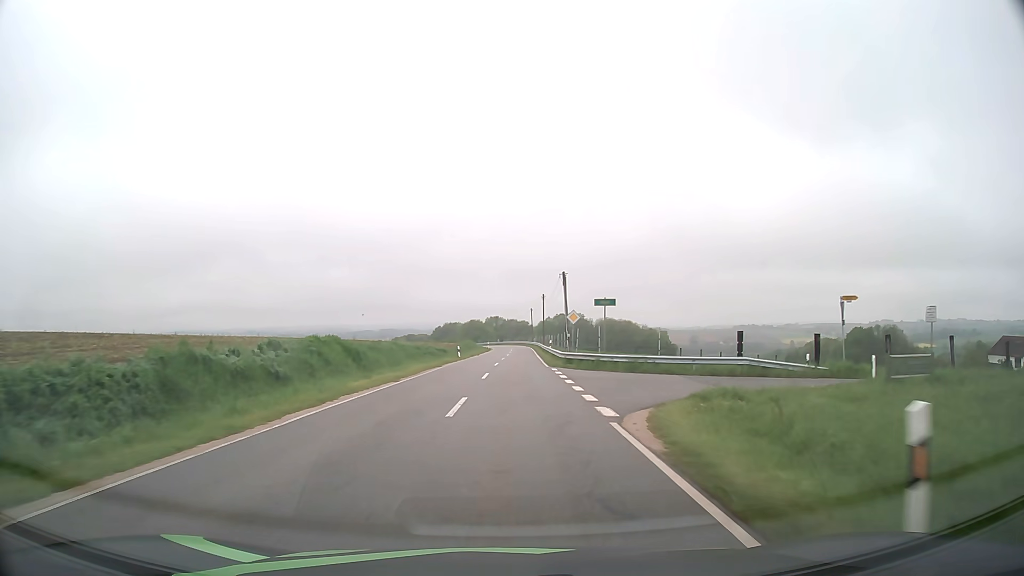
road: tertiary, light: Day
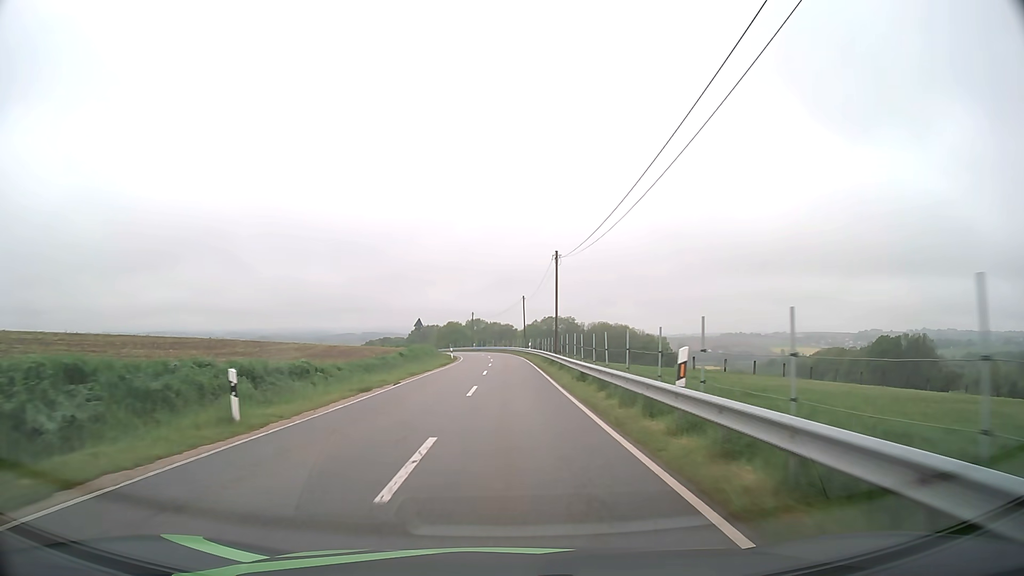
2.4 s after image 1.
(+0.7, +42.5) m; +1°
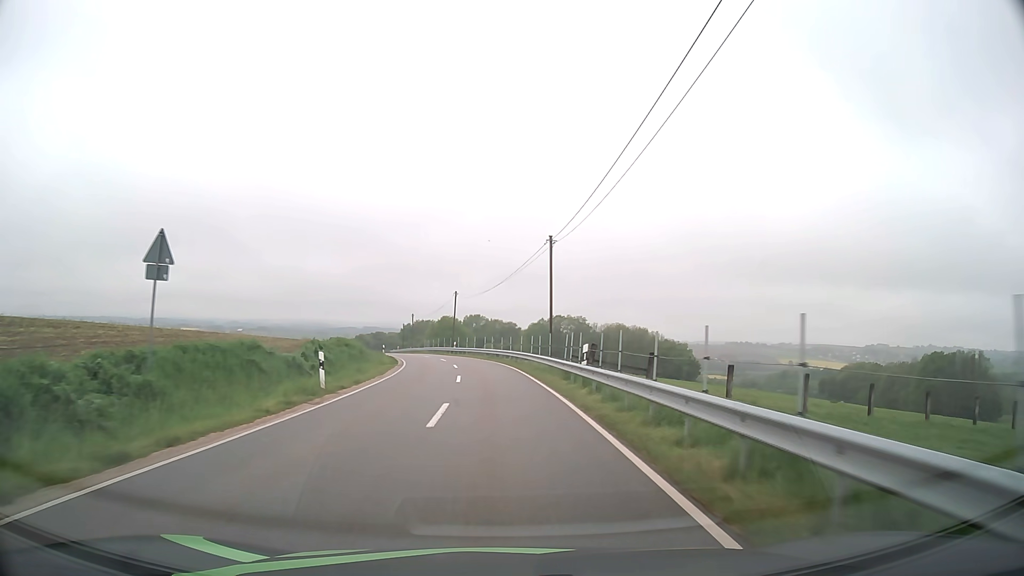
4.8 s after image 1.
(+0.1, +43.3) m; 0°
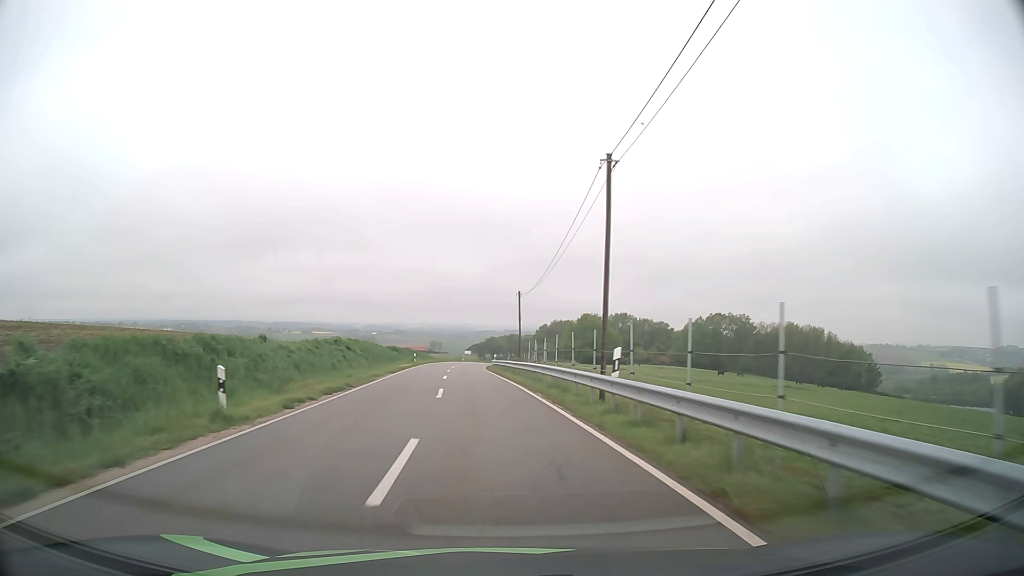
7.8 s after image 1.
(-4.0, +53.3) m; -11°
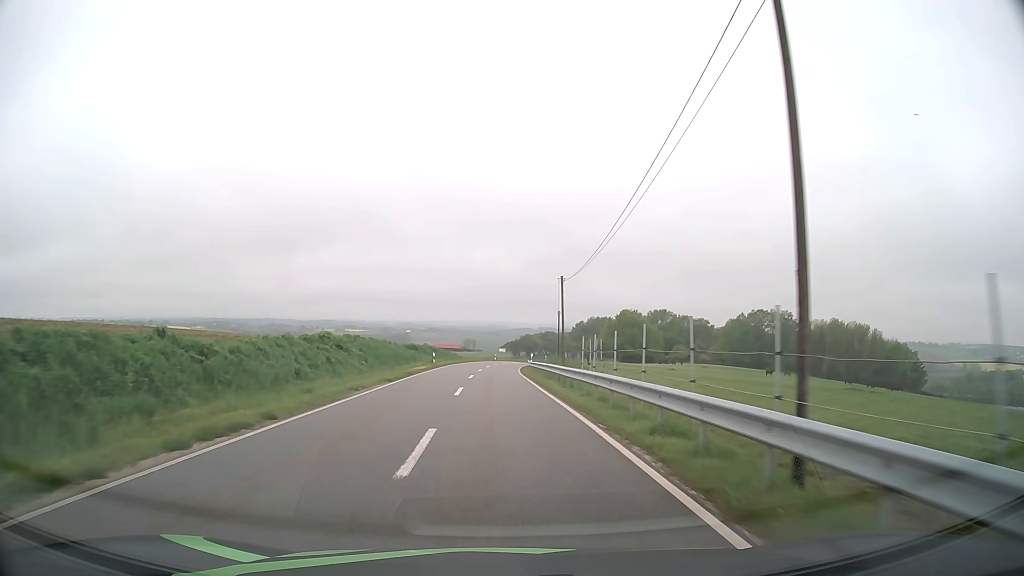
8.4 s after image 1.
(-0.3, +10.9) m; -3°
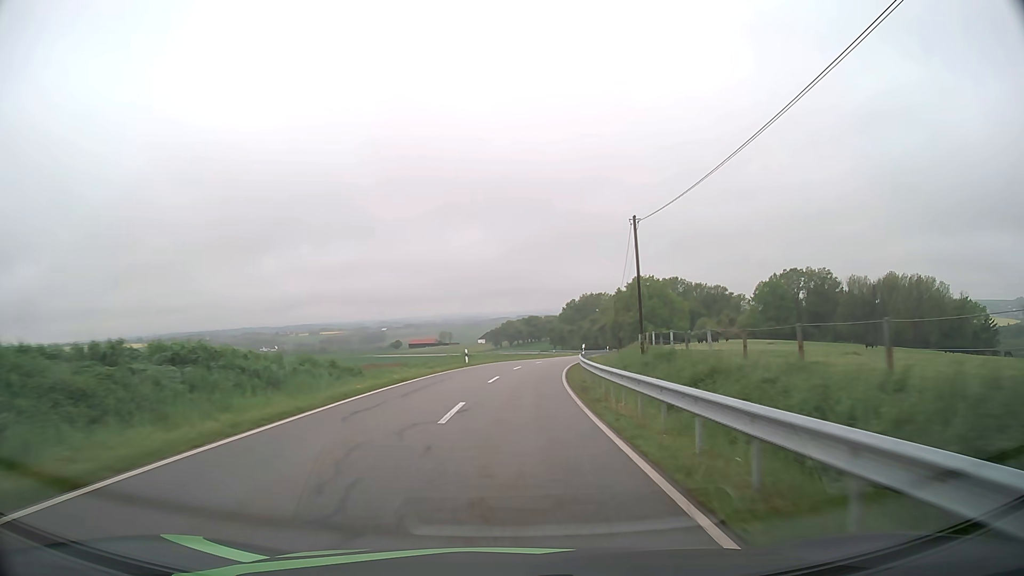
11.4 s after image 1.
(-0.7, +56.2) m; +2°
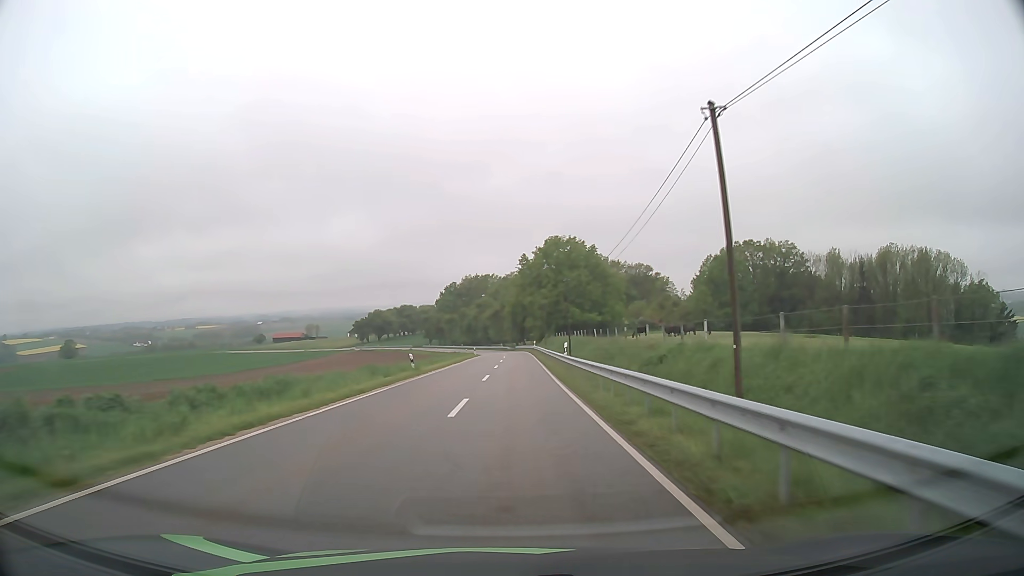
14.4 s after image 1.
(+4.6, +59.2) m; +10°
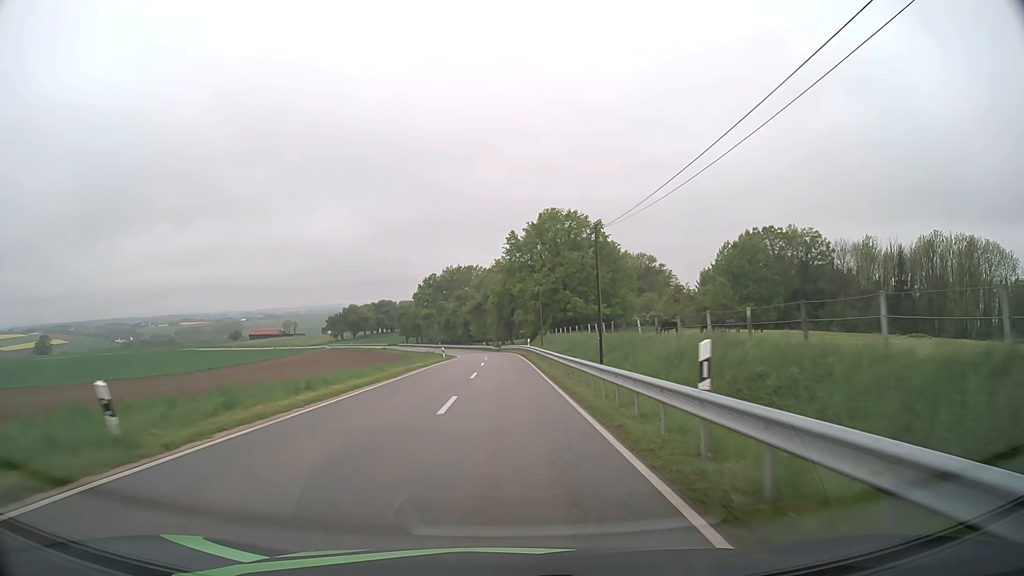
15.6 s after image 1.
(+0.4, +24.0) m; +1°
(0, +10) (0, +20) (0, +30) (0, +40) (0, +50) (0, +60) (-1, +70) (-2, +80) (-3, +90) (-4, +100) m
